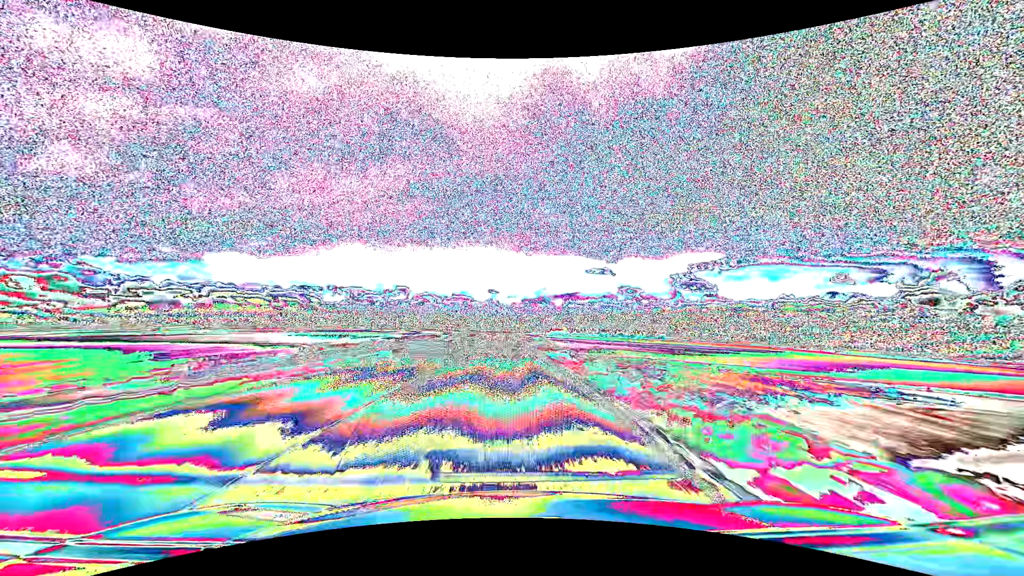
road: primary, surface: asphalt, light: Day
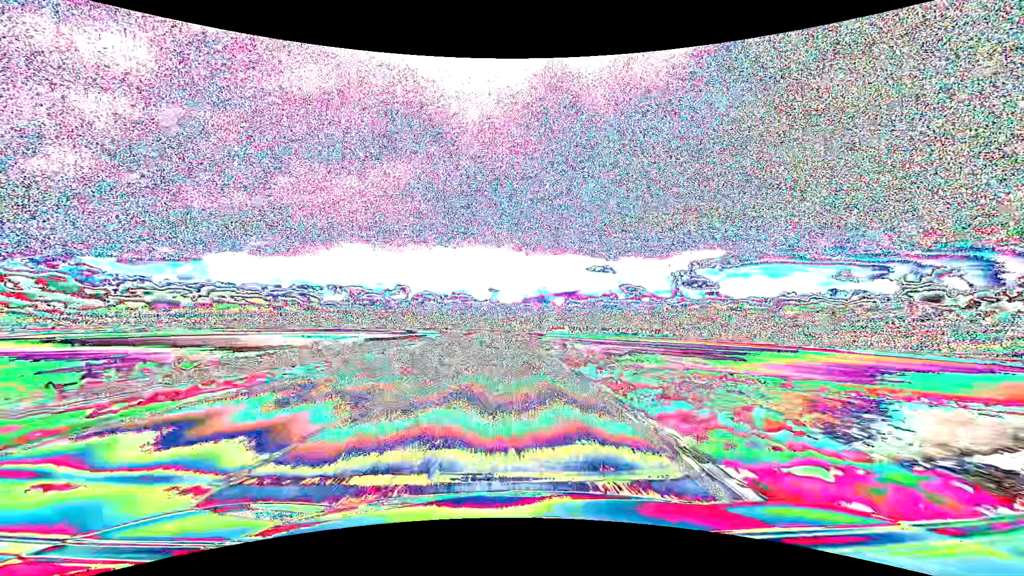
(0.0, +15.8) m; 0°
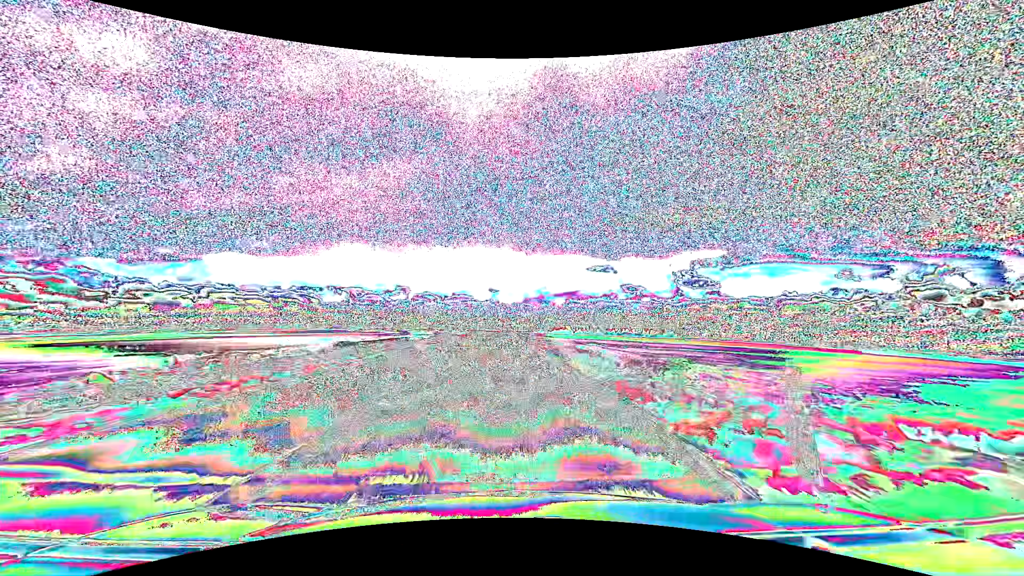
(0.0, +15.8) m; 0°
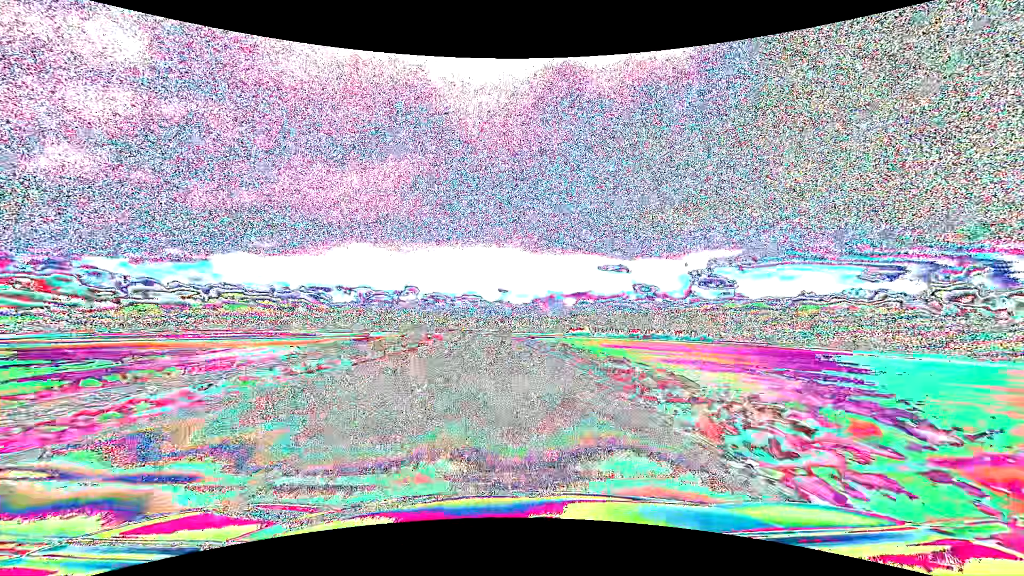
(-0.5, +79.3) m; -1°
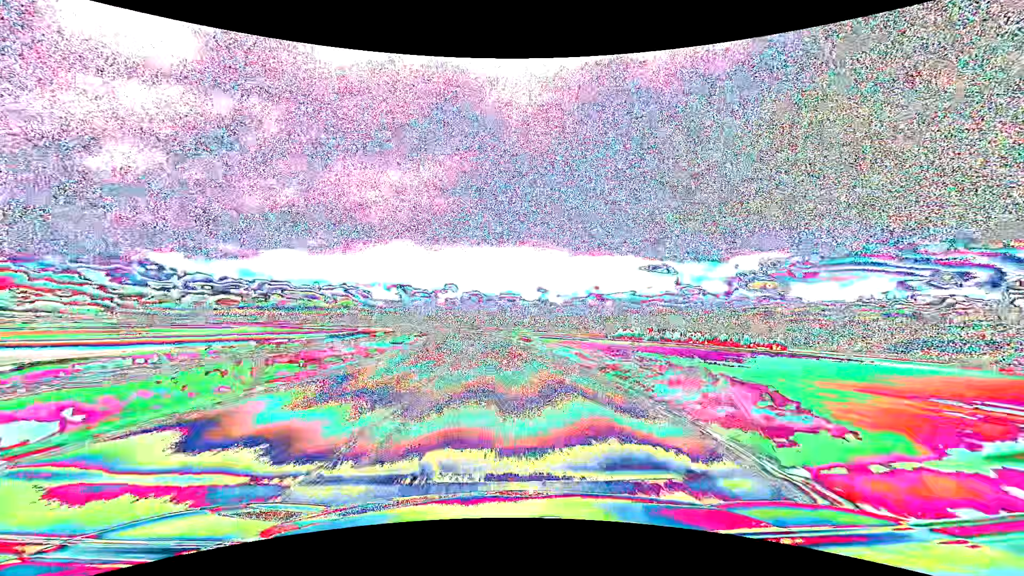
(-2.0, +63.4) m; -4°
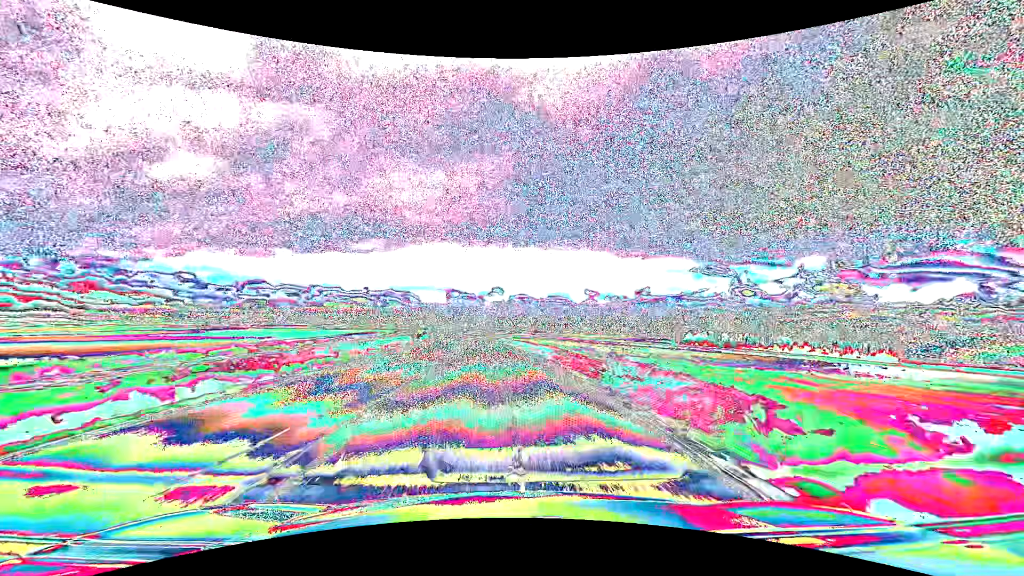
(-2.7, +63.3) m; -5°
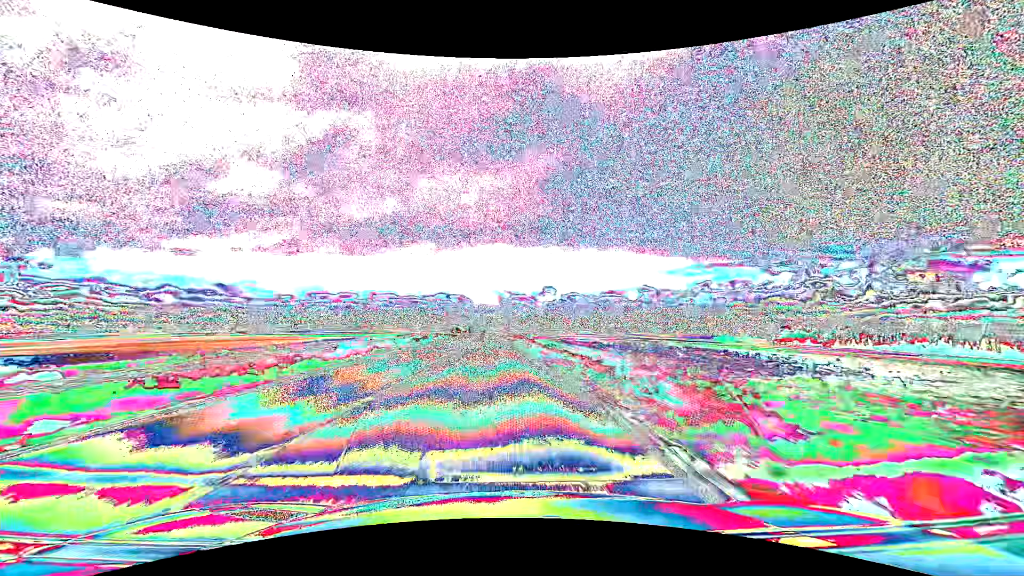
(-3.4, +63.2) m; -6°
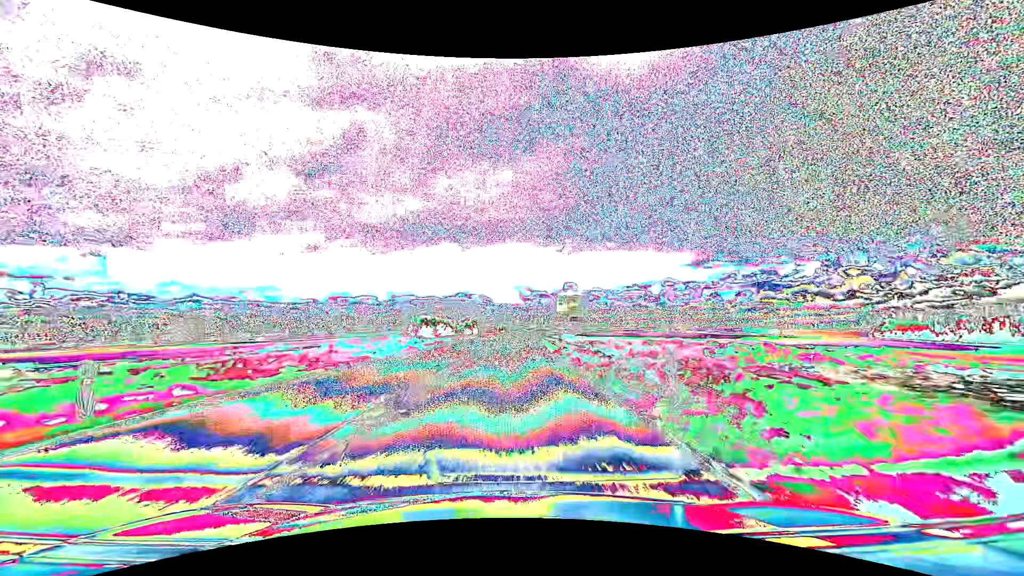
(-3.2, +79.1) m; -3°
(0, +10) (0, +20) (0, +30) (+1, +40) (+1, +50) (+2, +60) (+2, +70) (+3, +80) (+4, +90) (+5, +100) m
